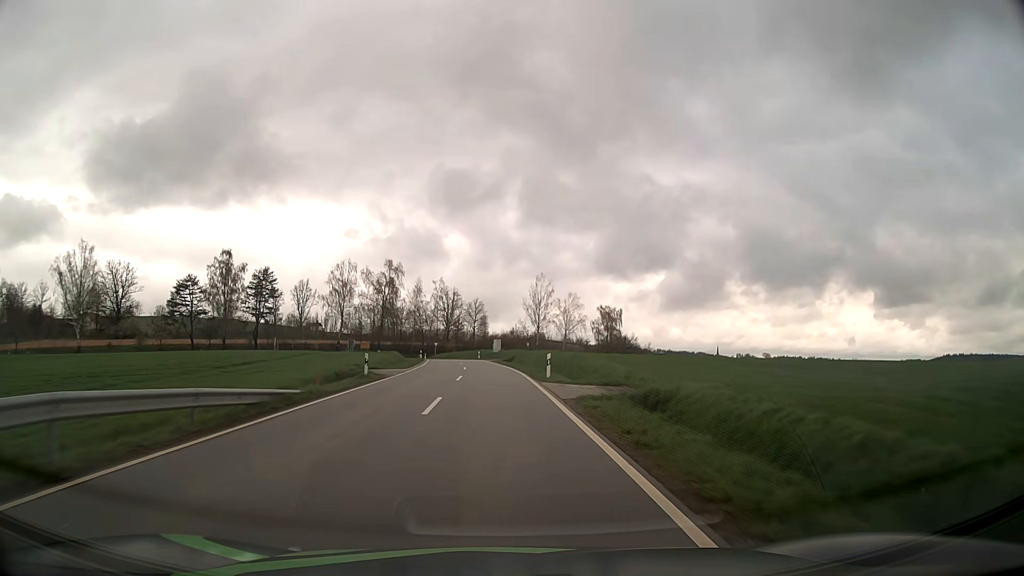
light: Day
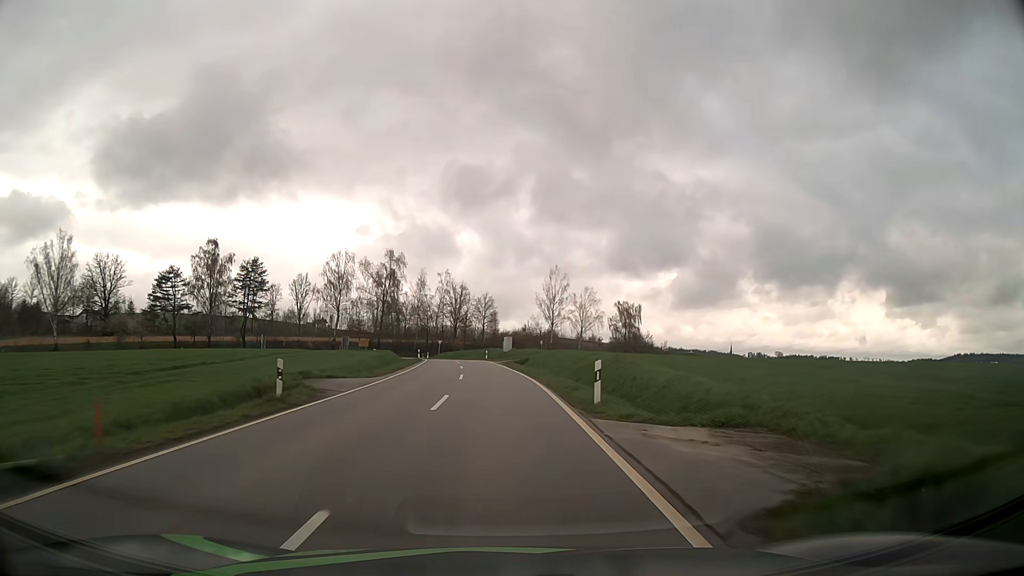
(-0.1, +11.1) m; -1°
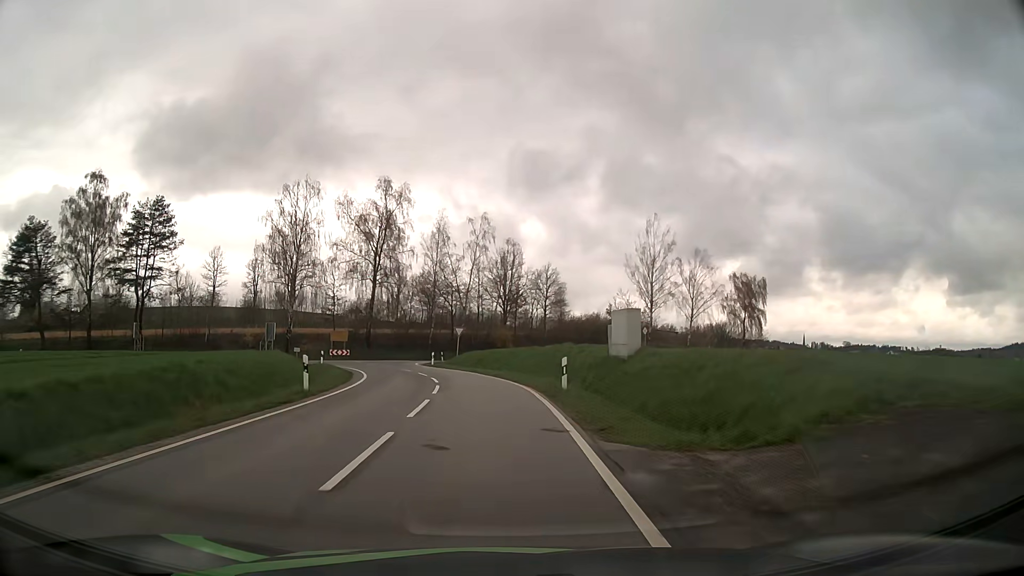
(-1.7, +49.9) m; -5°
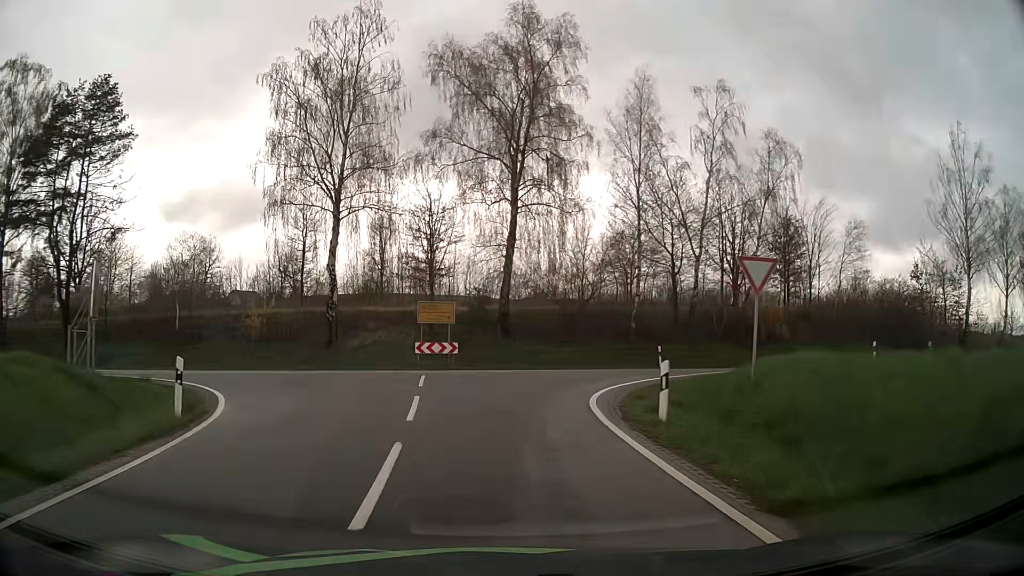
(-4.0, +36.5) m; -17°
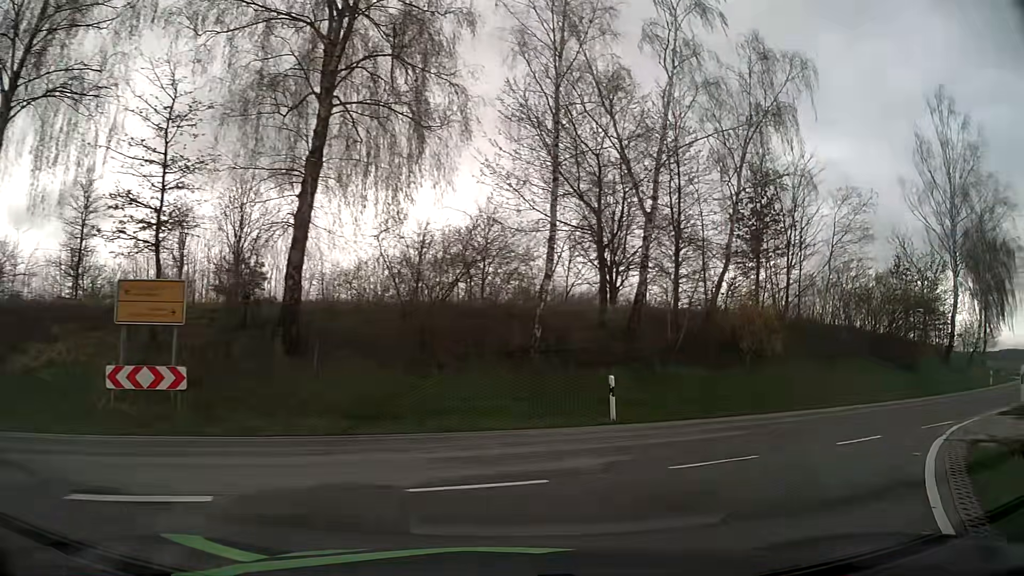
(+0.6, +16.7) m; +13°
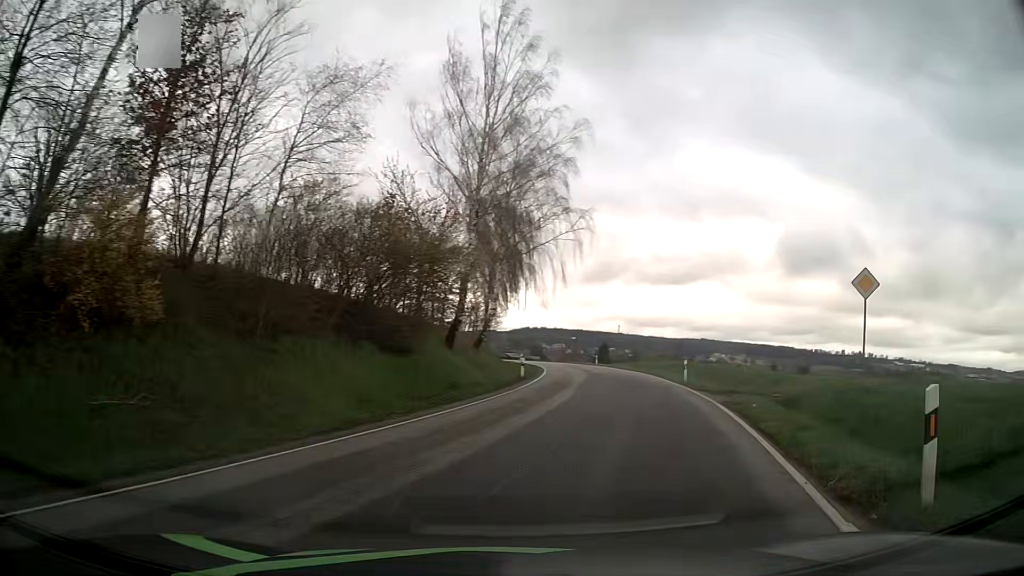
(+5.5, +11.7) m; +48°
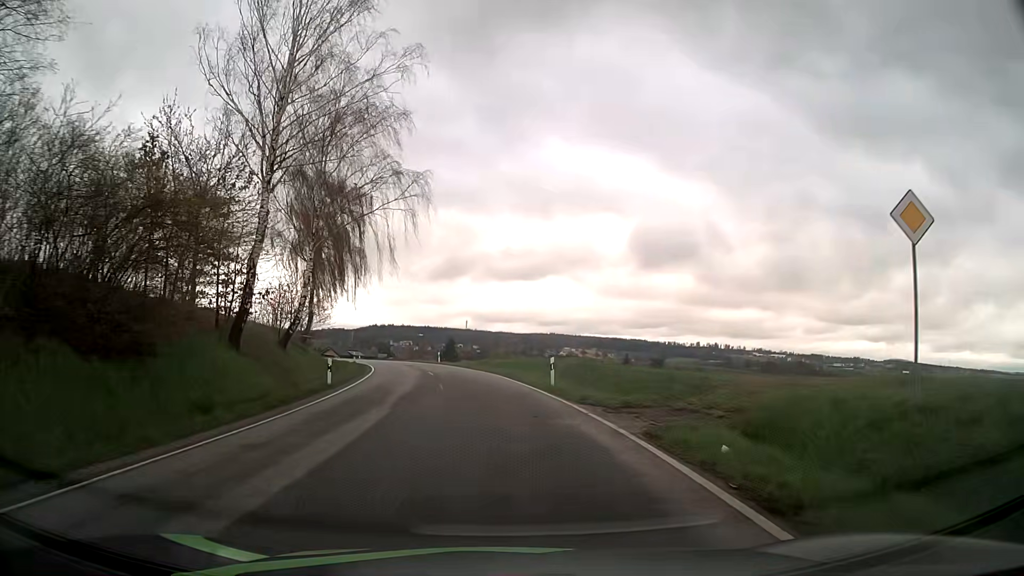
(+1.3, +8.9) m; +13°
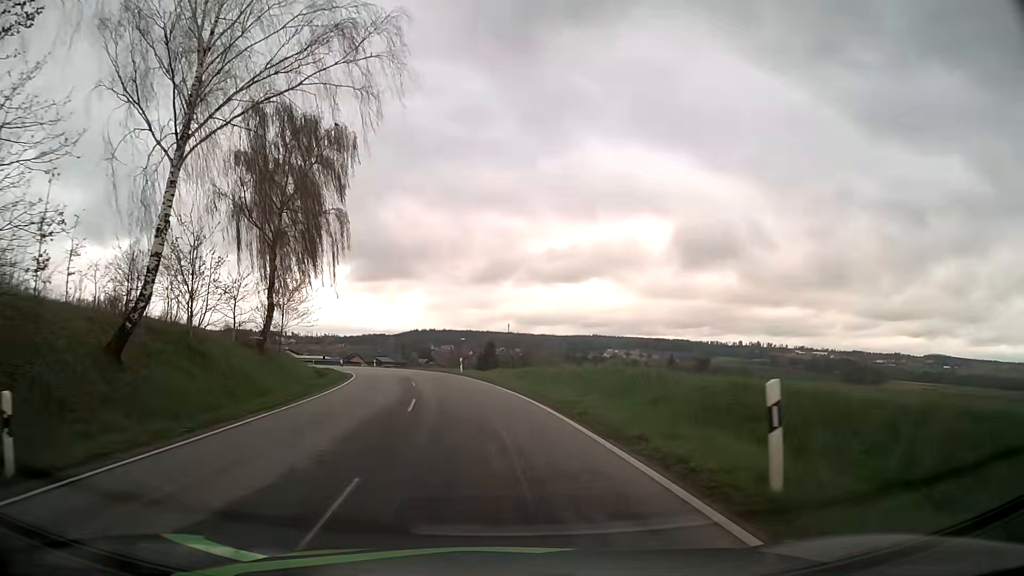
(-0.3, +18.4) m; -4°
(0, +10) (-1, +20) (-2, +30) (-4, +40) (-7, +49) (-9, +59) (-12, +69) (-16, +78) (-20, +87) (-25, +96) m
